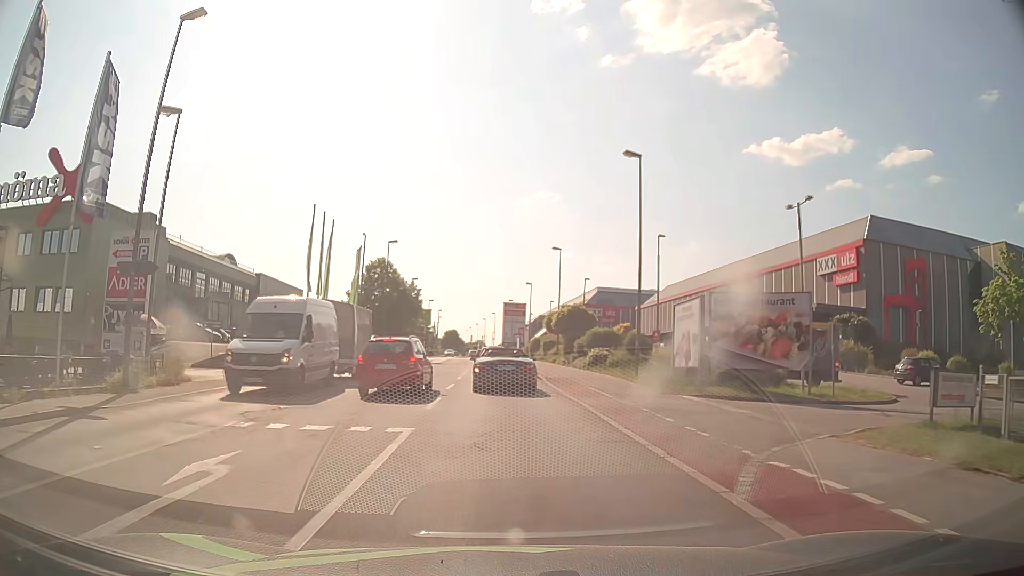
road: tertiary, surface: asphalt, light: Day
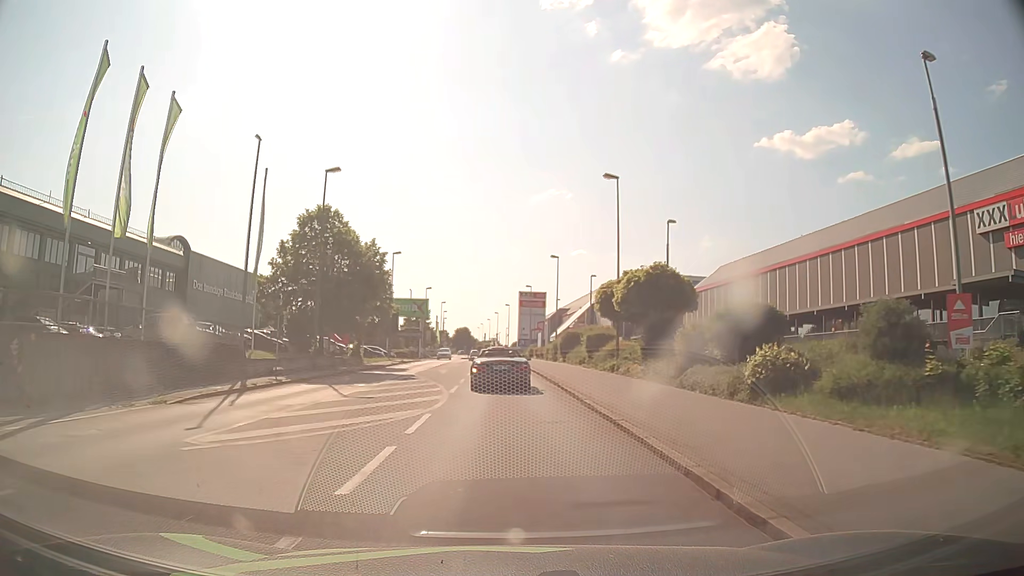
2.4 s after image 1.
(-0.2, +24.6) m; -1°
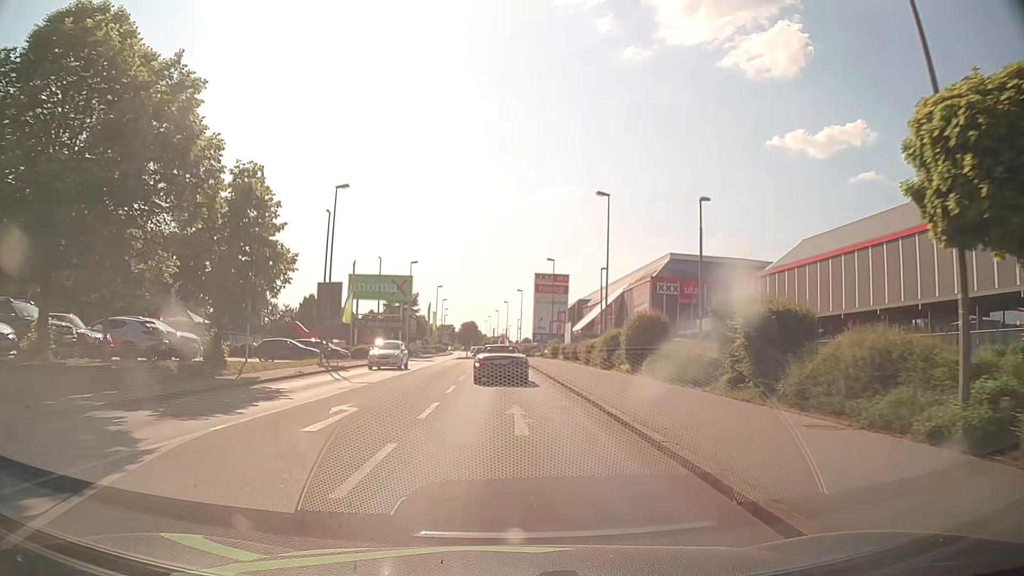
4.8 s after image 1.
(-0.4, +26.0) m; -1°
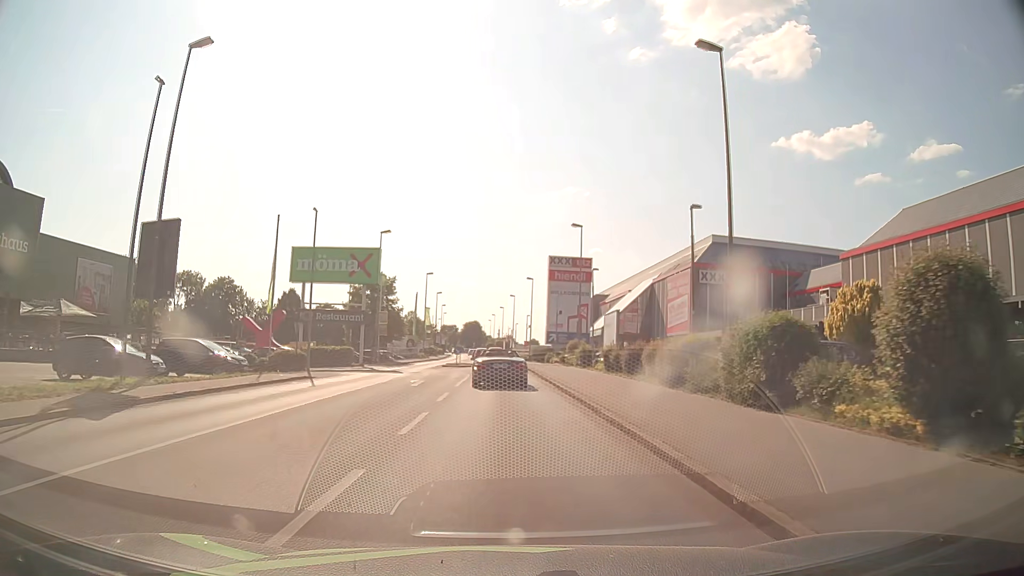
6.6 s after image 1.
(-0.1, +20.6) m; -1°
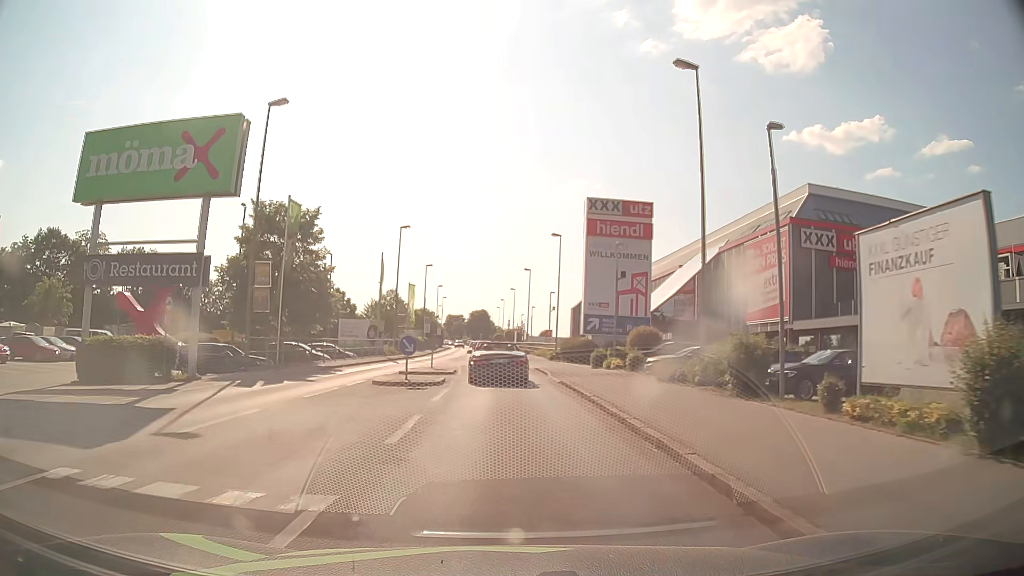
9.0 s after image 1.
(-0.2, +27.9) m; -1°
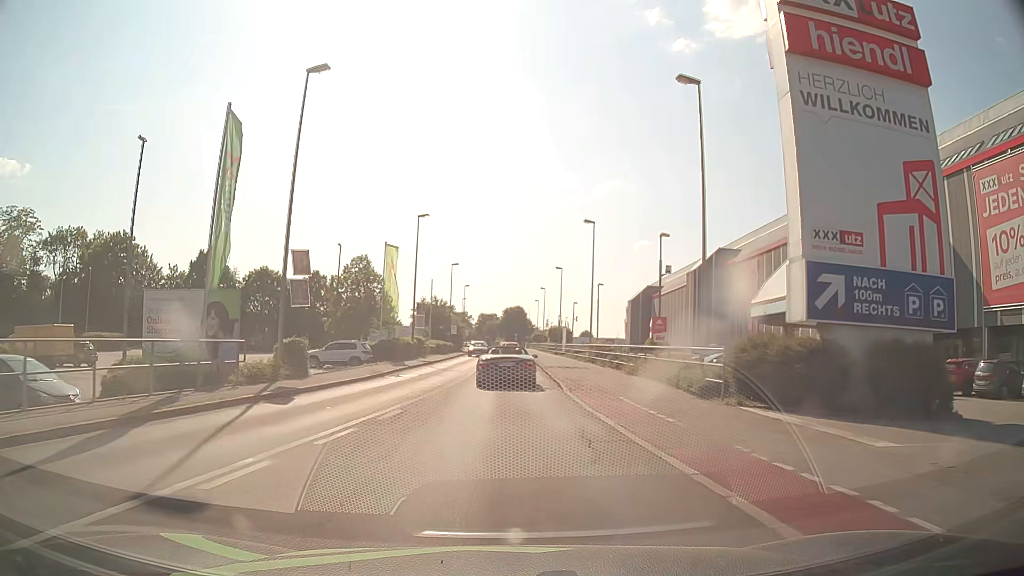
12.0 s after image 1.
(-0.7, +33.3) m; -3°
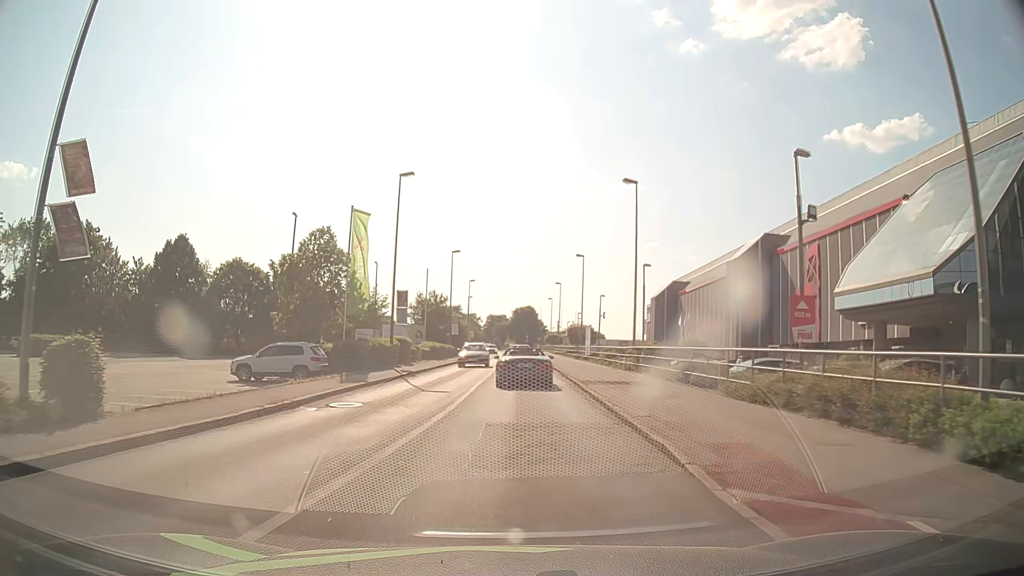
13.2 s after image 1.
(-0.1, +12.7) m; -1°
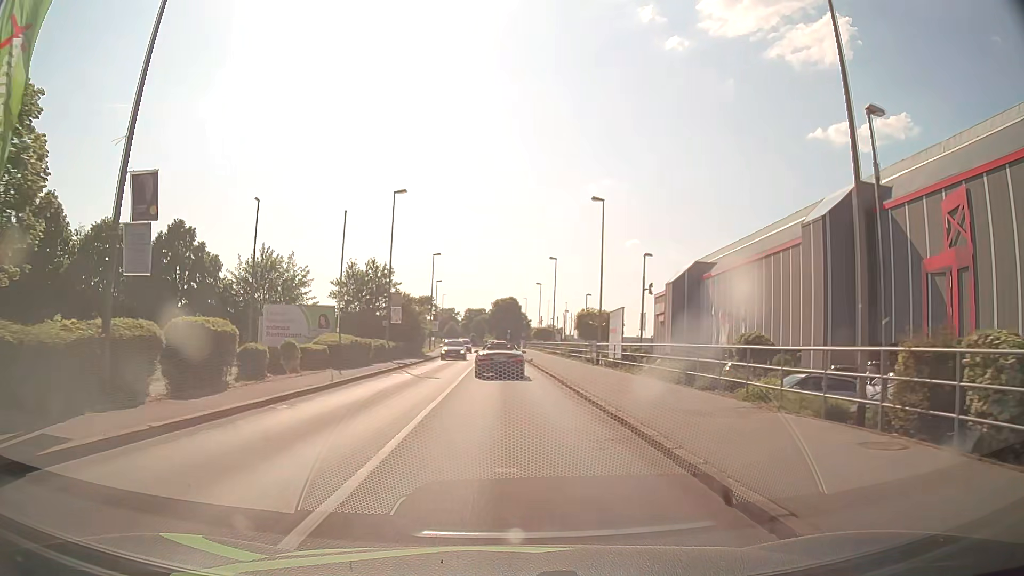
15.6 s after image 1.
(+0.5, +24.6) m; +2°
(0, +10) (0, +20) (0, +30) (0, +40) (-1, +50) (-1, +60) (-1, +70) (-2, +80) (-2, +90) (-2, +100) m
